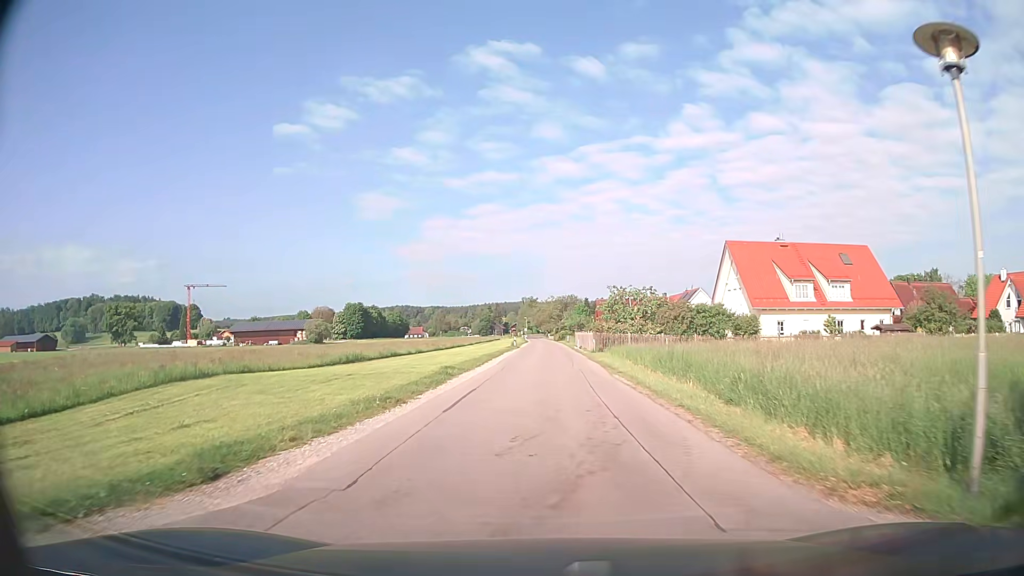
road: unclassified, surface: asphalt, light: Day
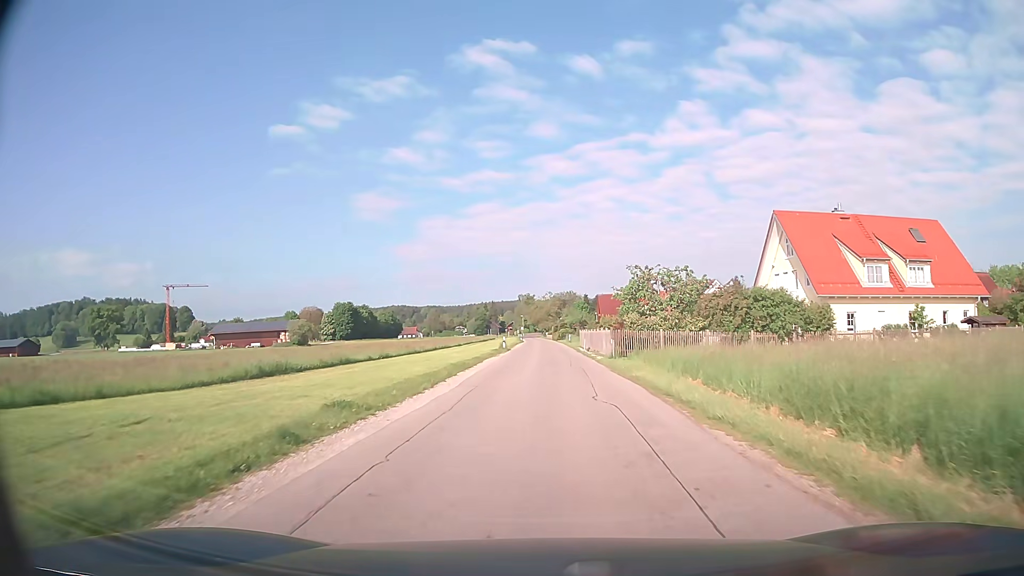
(0.0, +13.4) m; 0°
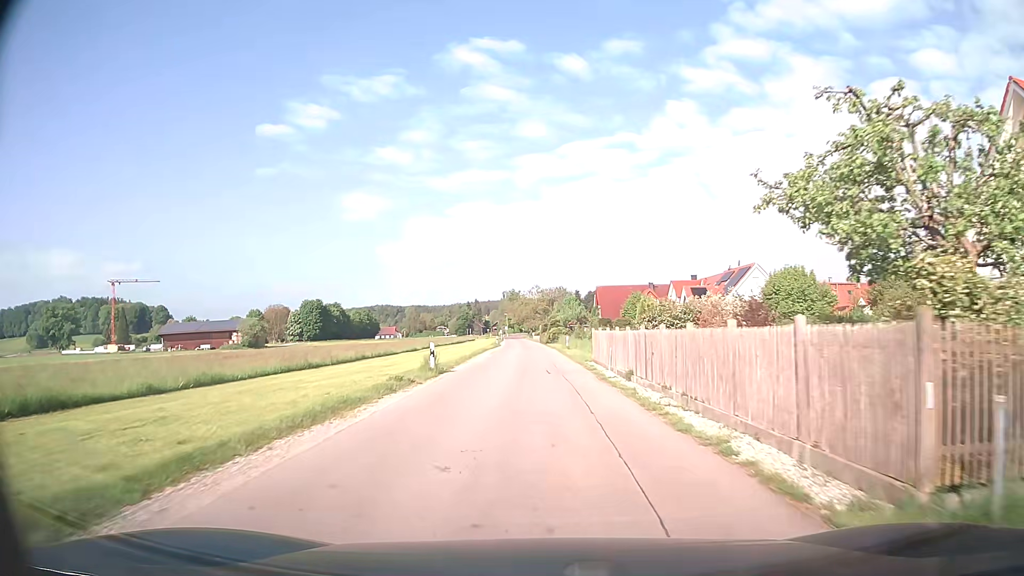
(+0.2, +27.4) m; +1°
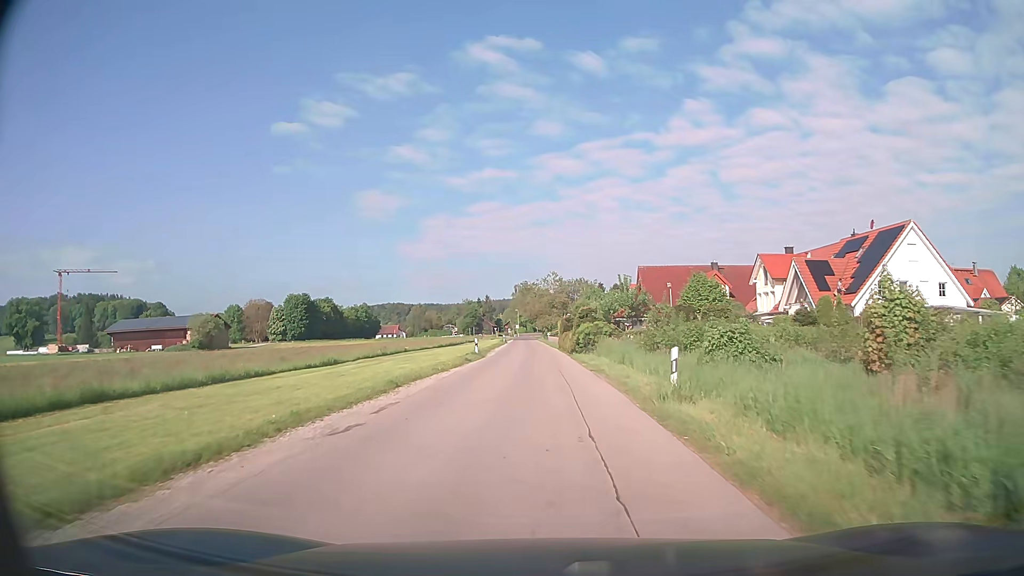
(-0.4, +35.2) m; -2°
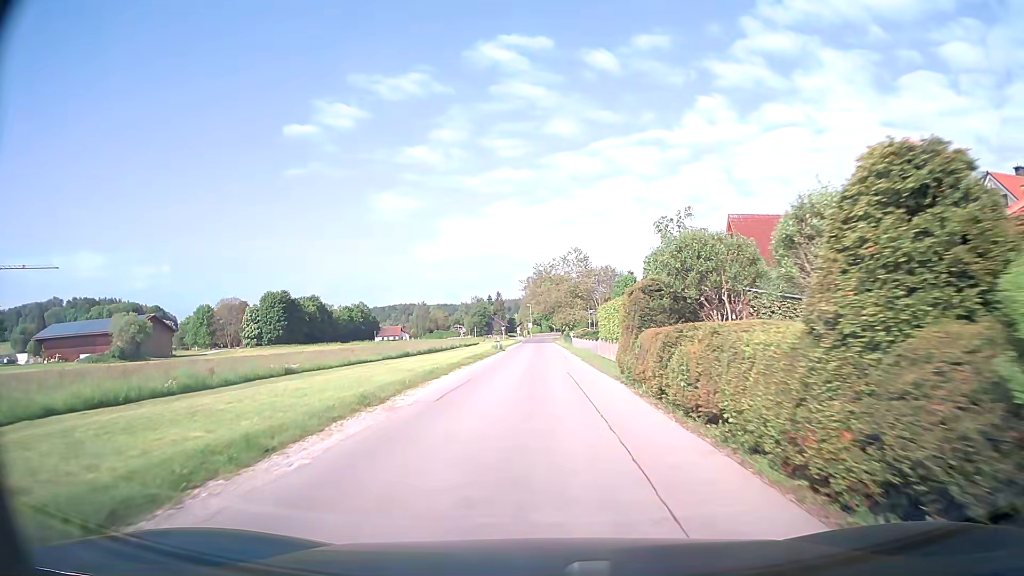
(-0.3, +36.1) m; -1°
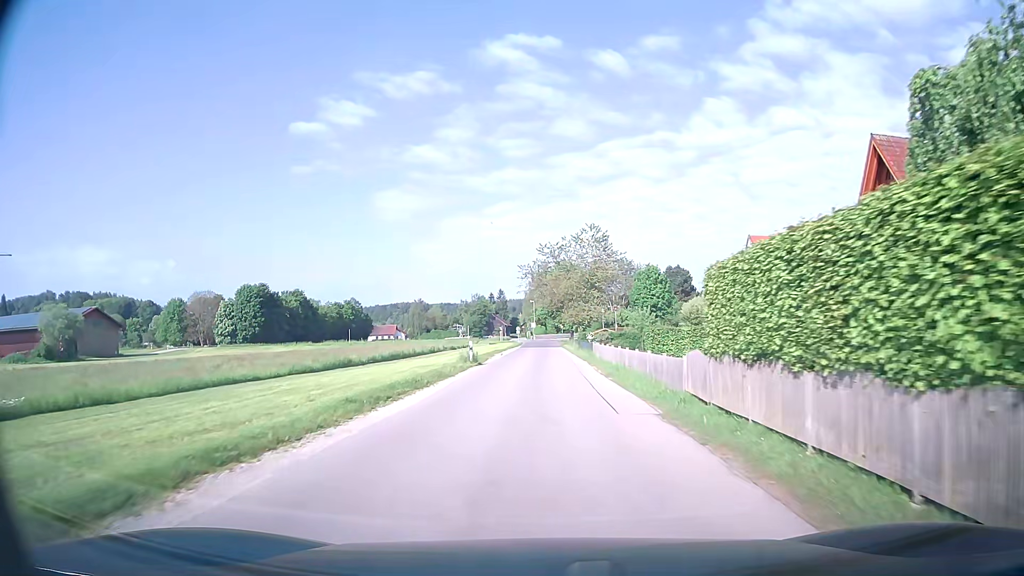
(-0.1, +21.8) m; -1°
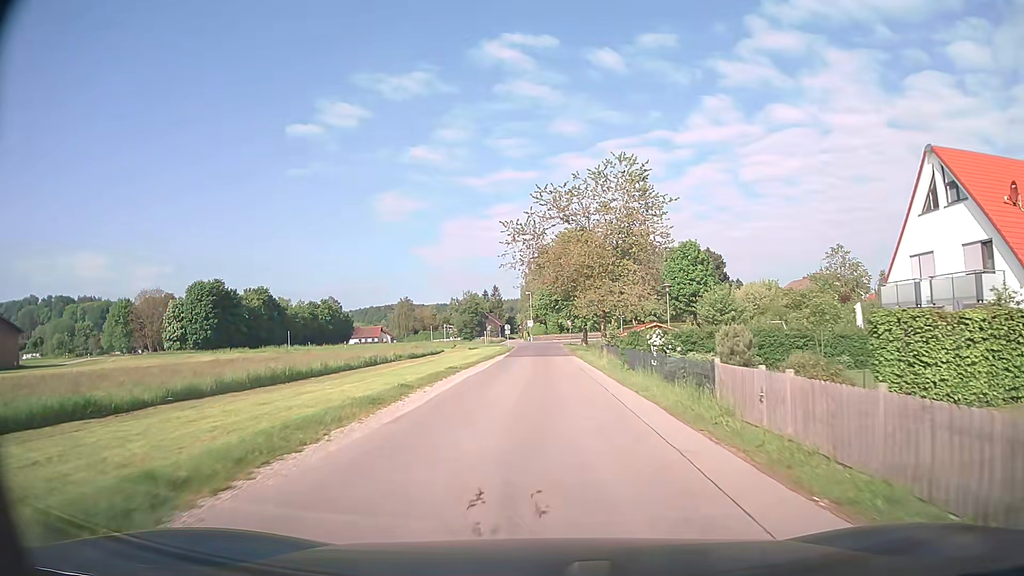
(0.0, +28.8) m; 0°
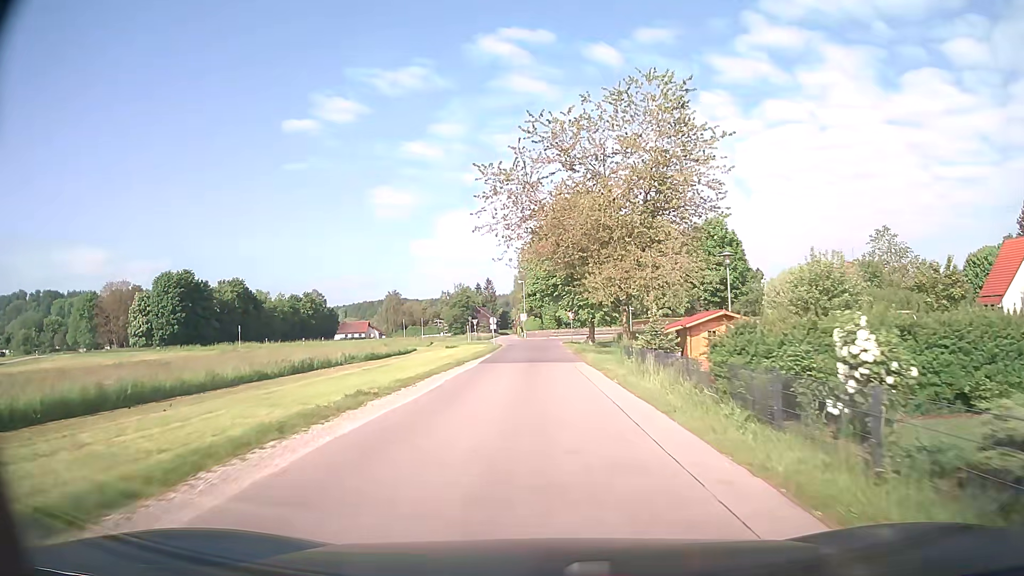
(+0.1, +14.1) m; +1°
(0, +10) (0, +20) (0, +30) (-1, +40) (-1, +50) (-1, +60) (+3, +68) (+13, +70) (+23, +69) (+33, +70) m
